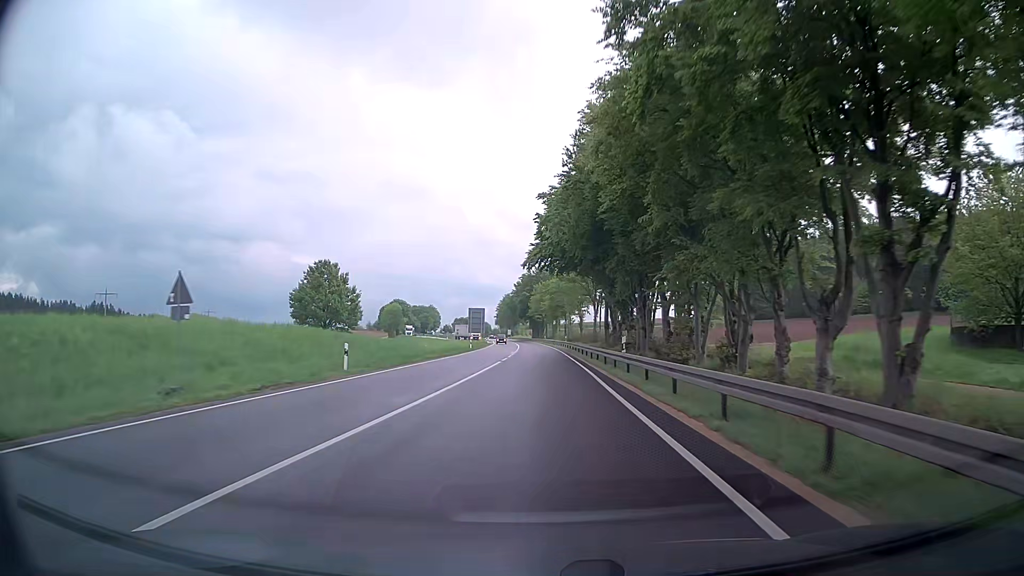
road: primary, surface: asphalt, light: Day
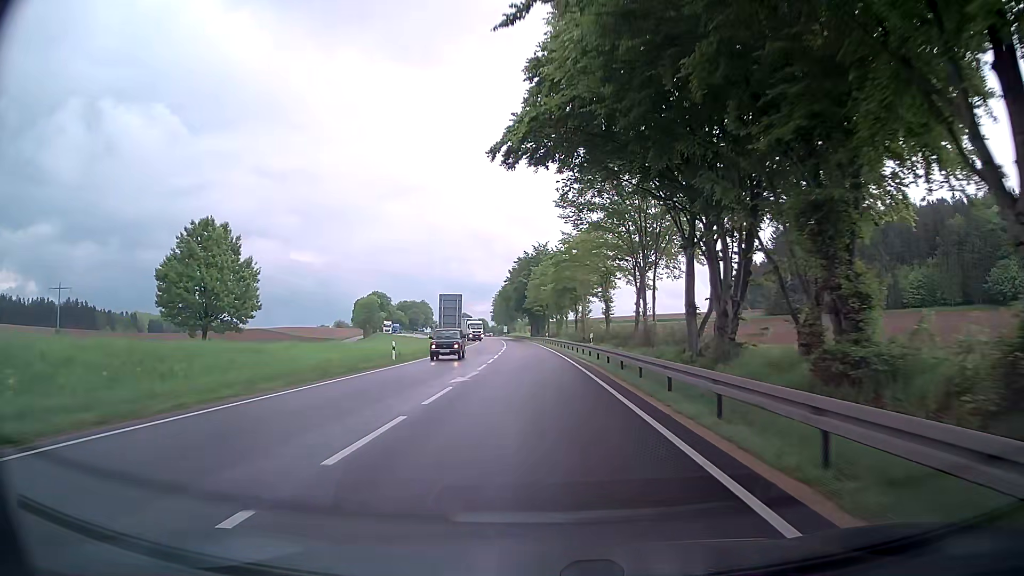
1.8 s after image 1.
(+0.1, +36.3) m; 0°
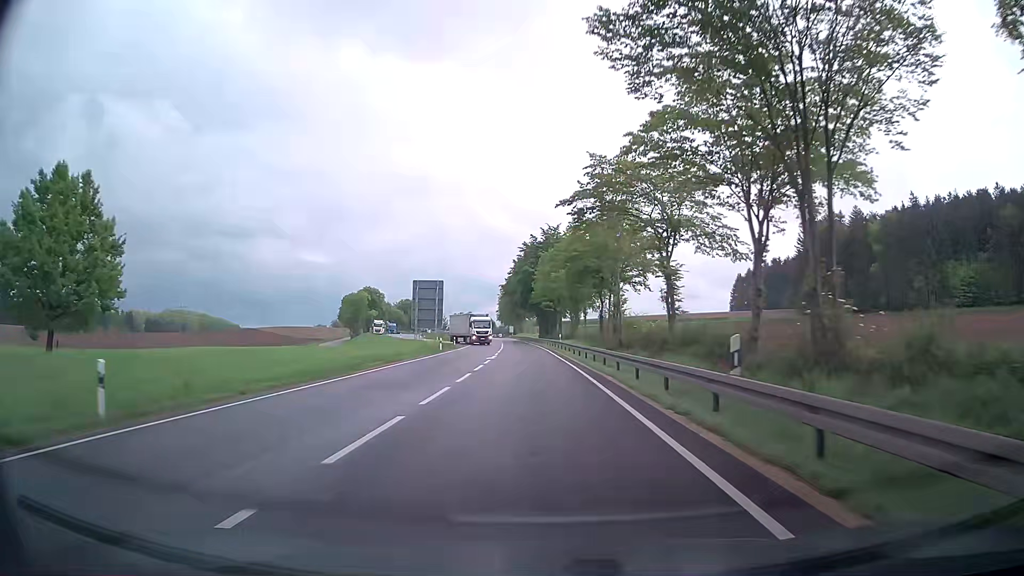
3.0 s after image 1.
(0.0, +24.0) m; 0°
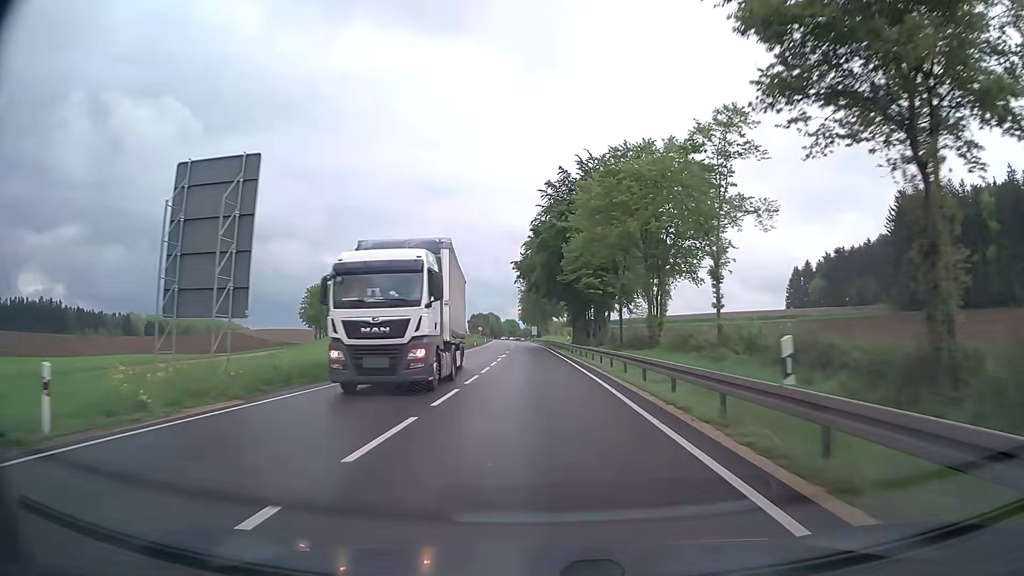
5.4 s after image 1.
(-1.0, +48.0) m; -2°
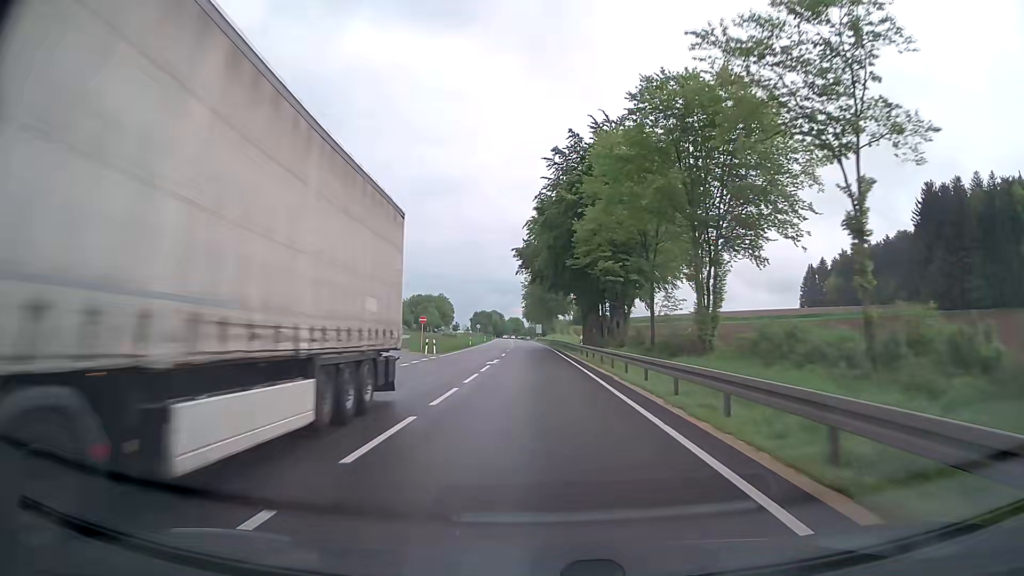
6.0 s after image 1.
(0.0, +12.2) m; -1°
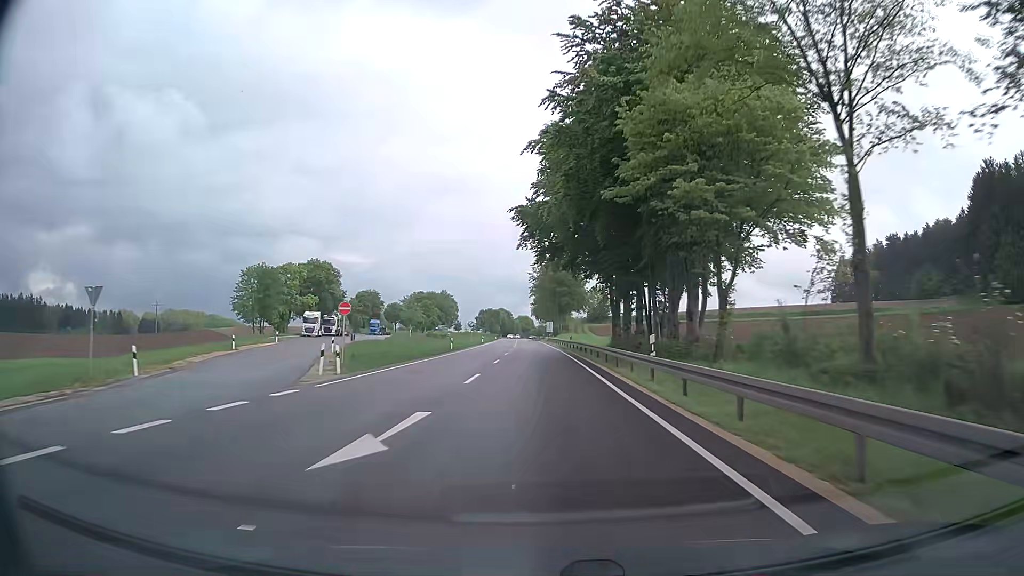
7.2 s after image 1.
(-0.1, +24.6) m; -1°
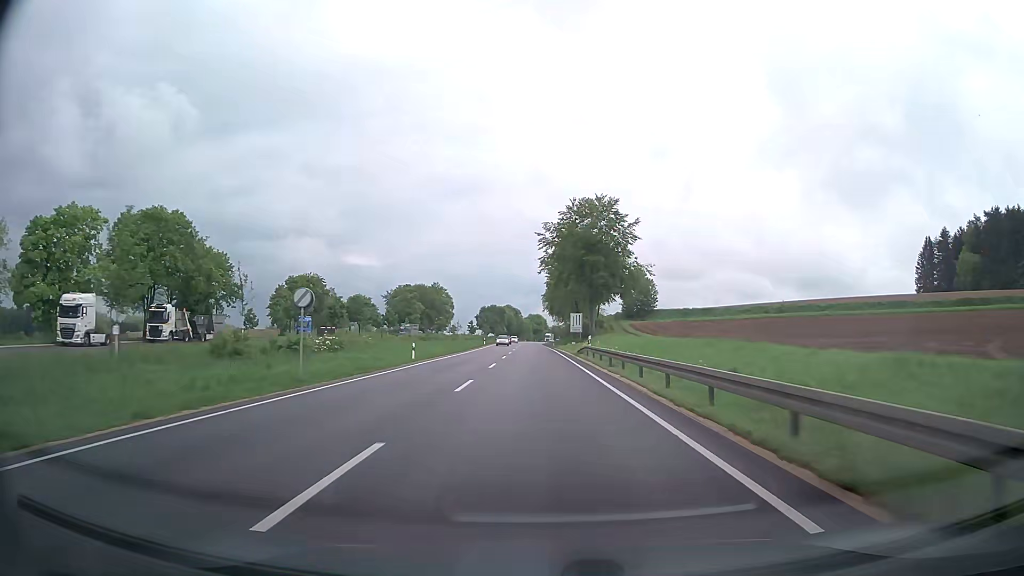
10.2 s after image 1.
(-0.9, +62.4) m; 0°
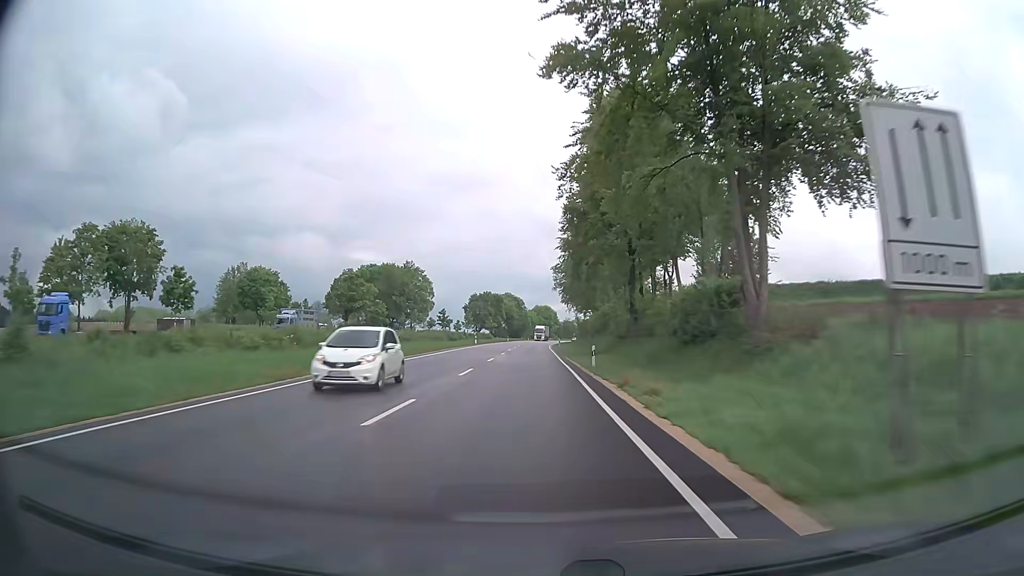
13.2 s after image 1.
(-1.2, +67.1) m; -1°
(0, +10) (0, +20) (0, +30) (0, +40) (0, +50) (0, +60) (-1, +70) (-1, +80) (-1, +90) (-1, +100) m
